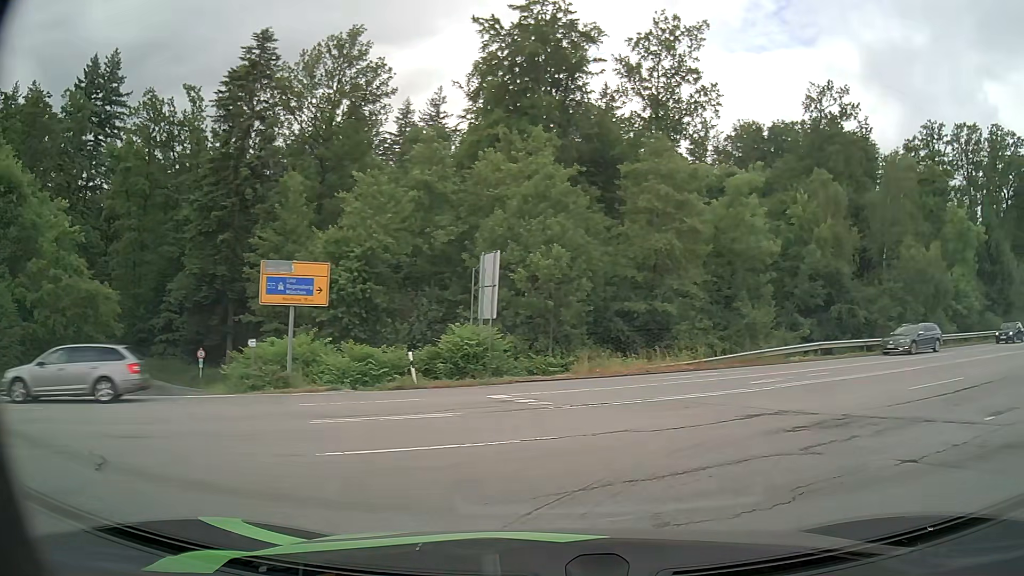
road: residential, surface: asphalt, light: Day
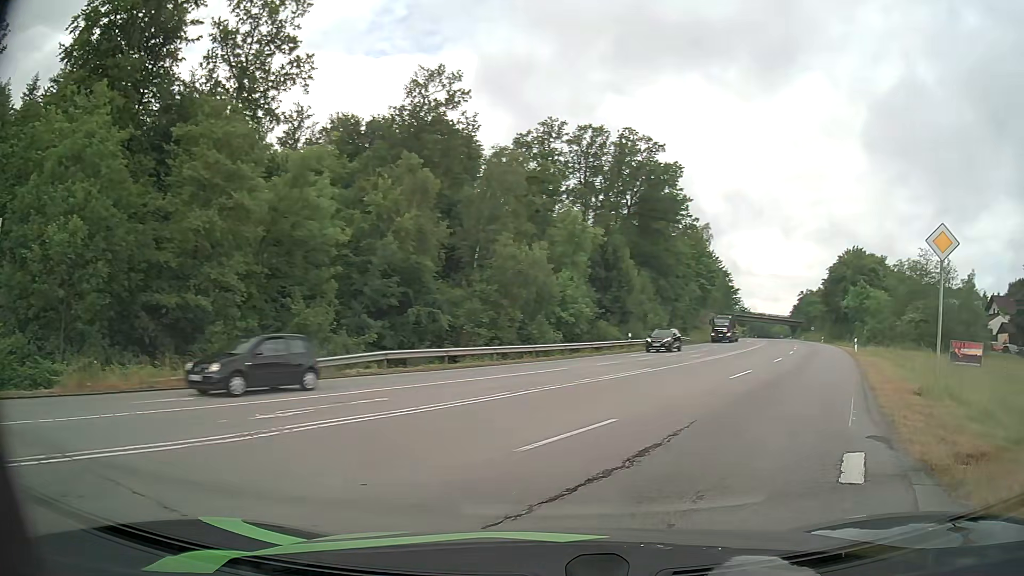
(+2.4, +6.6) m; +36°
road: secondary
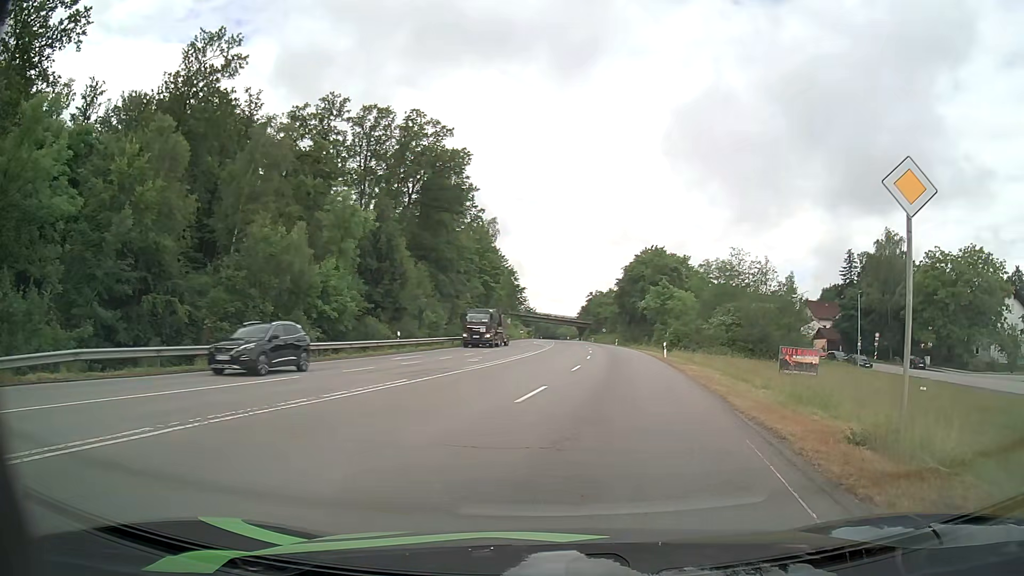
(+1.3, +6.8) m; +19°
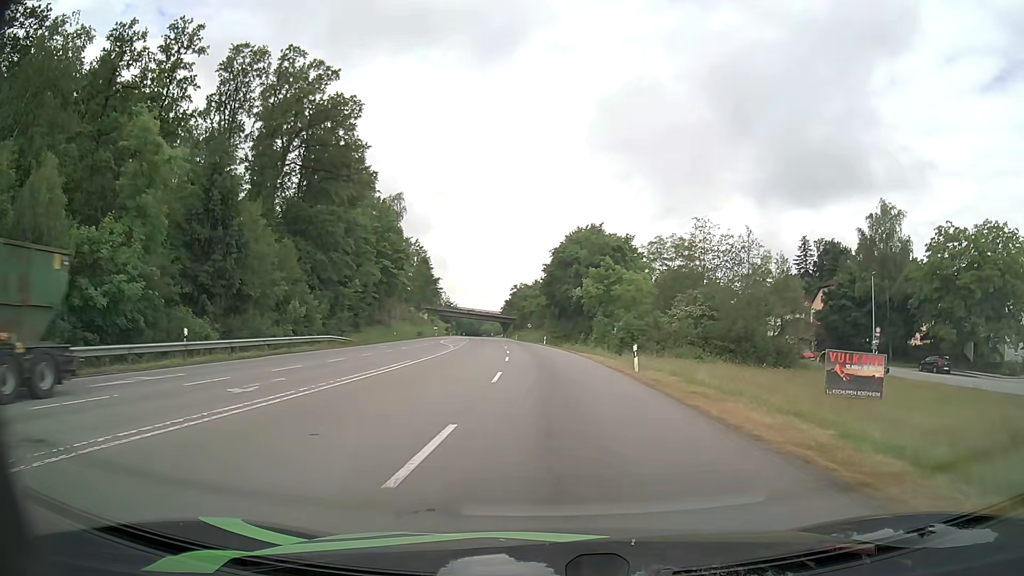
(+1.6, +19.1) m; +7°
